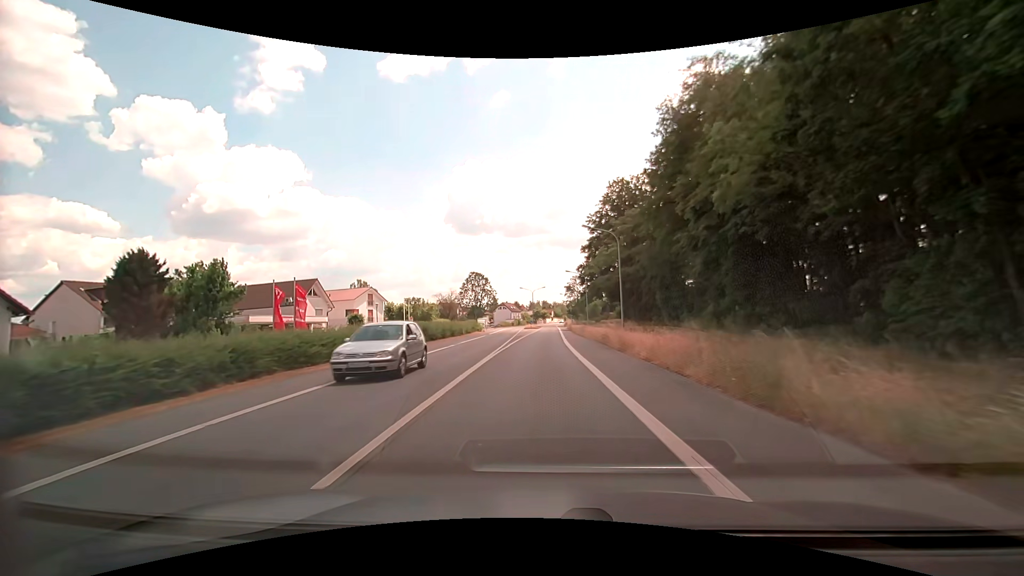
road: primary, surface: asphalt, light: Day
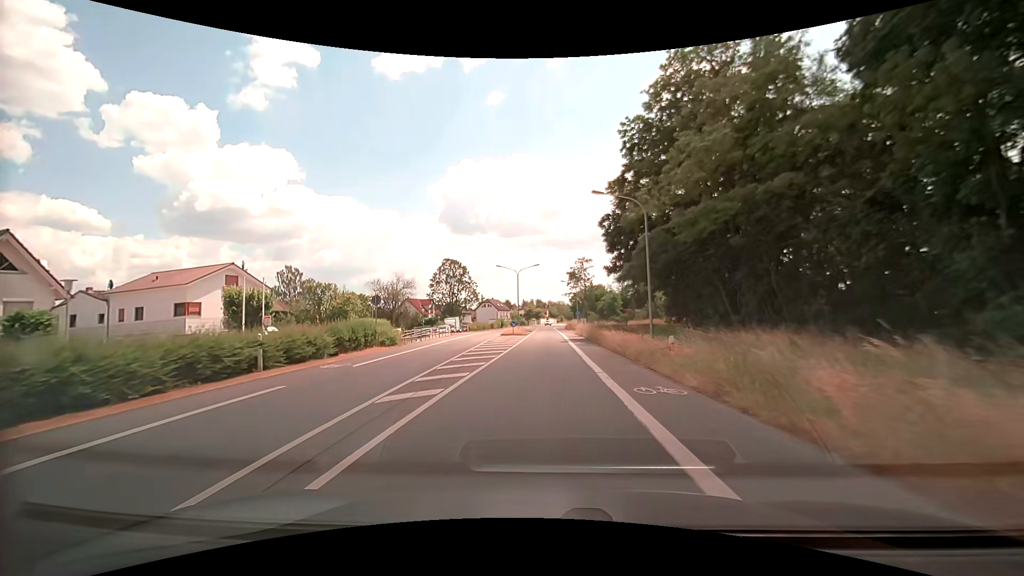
(+0.4, +38.2) m; +1°
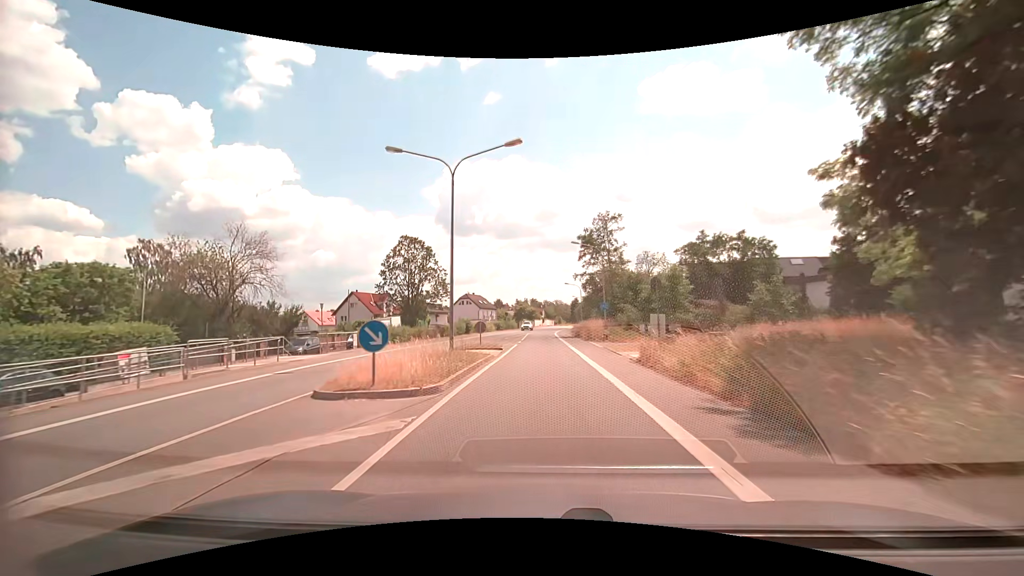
(+0.1, +38.6) m; 0°
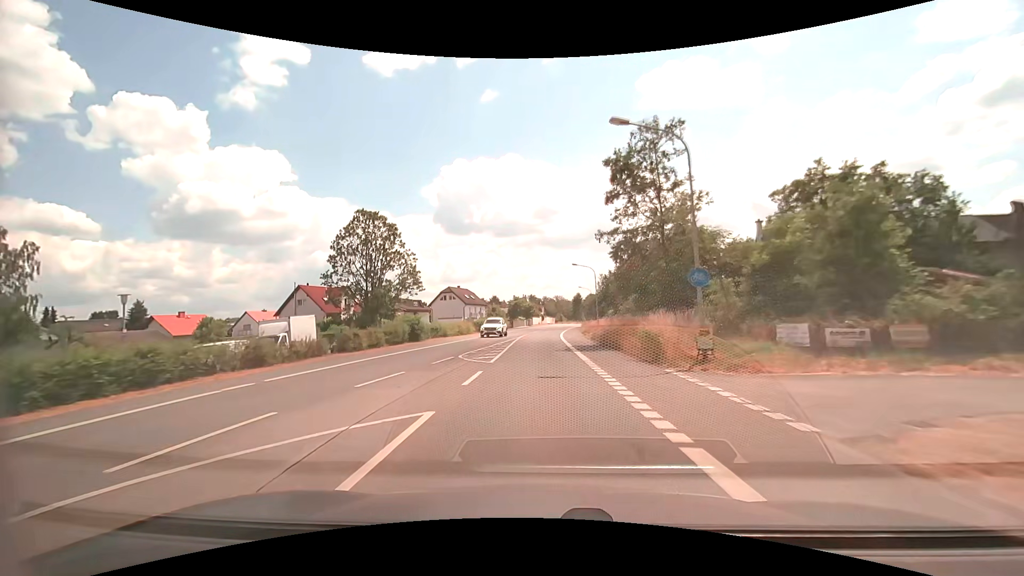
(+0.1, +23.2) m; 0°
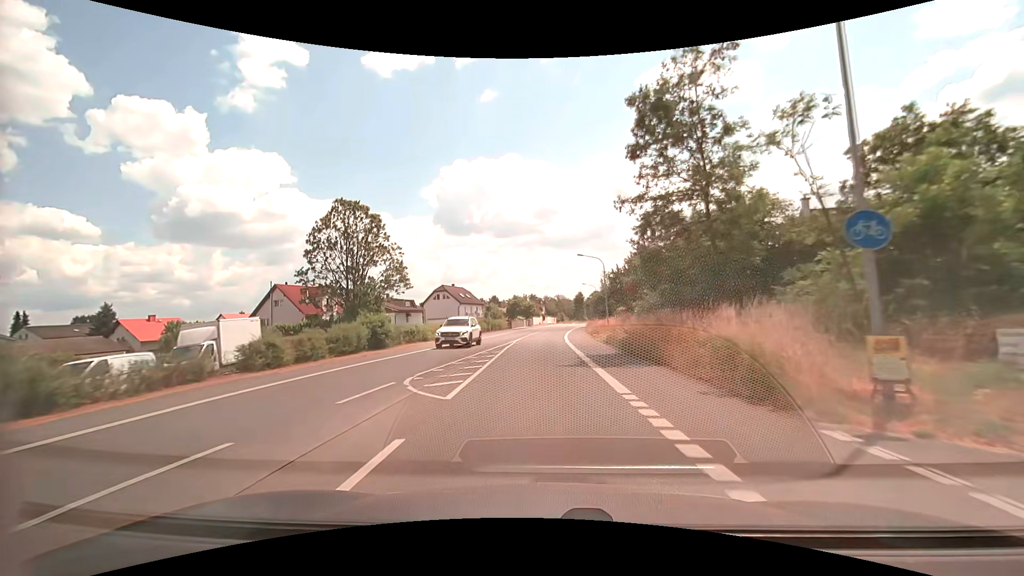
(0.0, +7.8) m; 0°
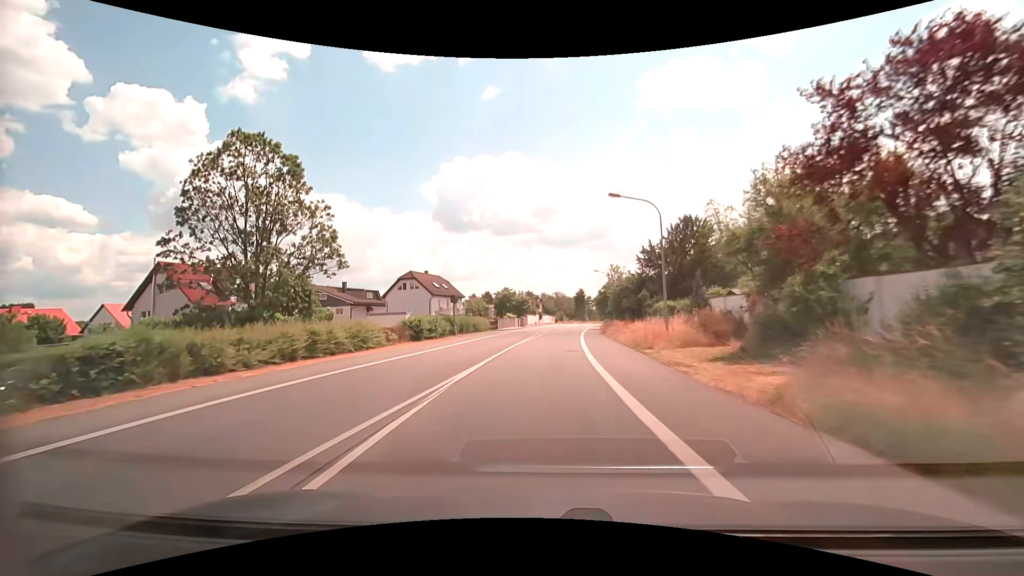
(-0.2, +23.2) m; 0°
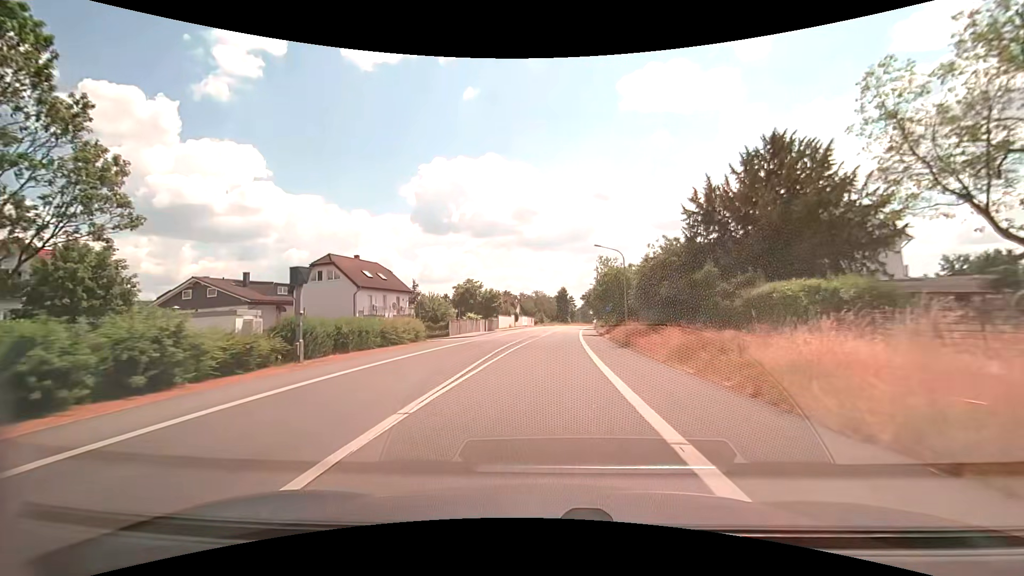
(+0.5, +23.1) m; +2°
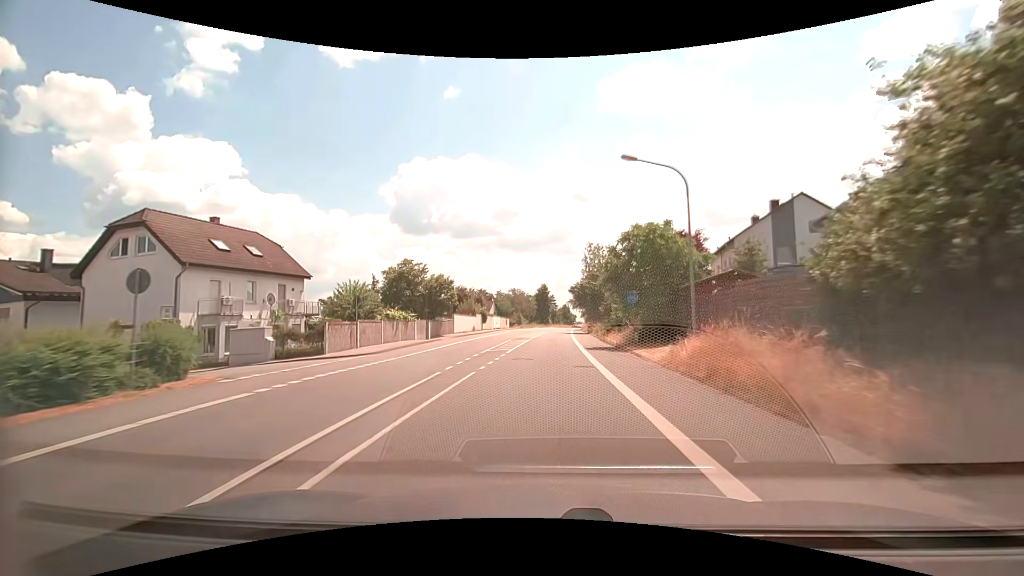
(+0.5, +23.0) m; +3°
(0, +10) (0, +20) (0, +30) (+1, +40) (+1, +50) (+1, +60) (+2, +70) (+3, +80) (+3, +90) (+4, +100) m
